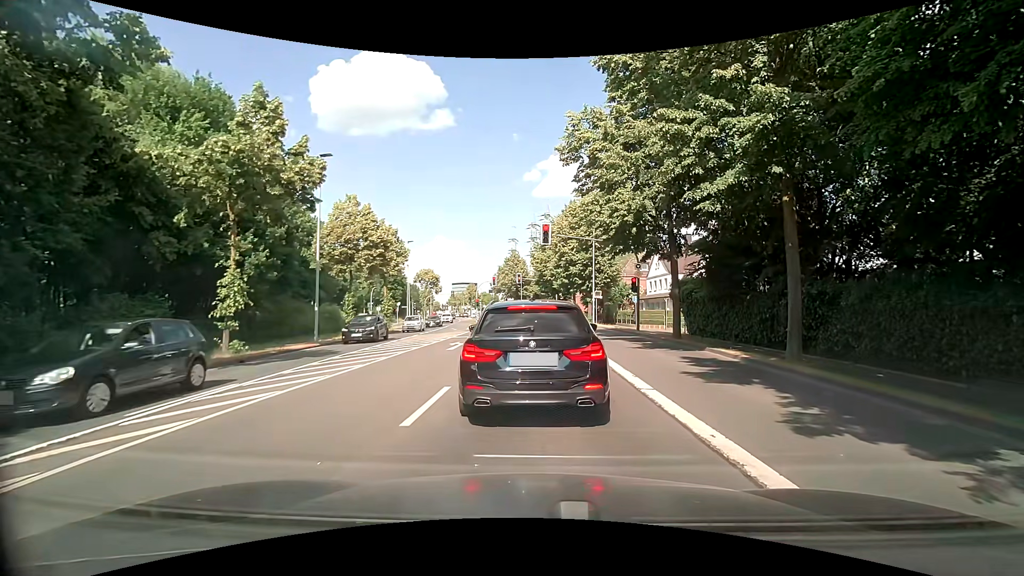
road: secondary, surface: asphalt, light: Day
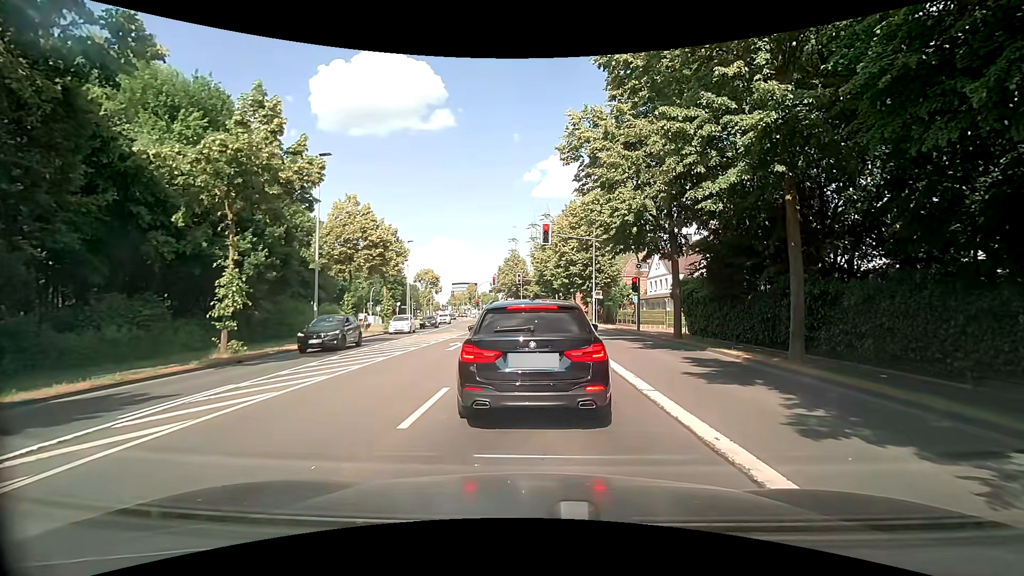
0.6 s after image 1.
(0.0, +0.1) m; 0°
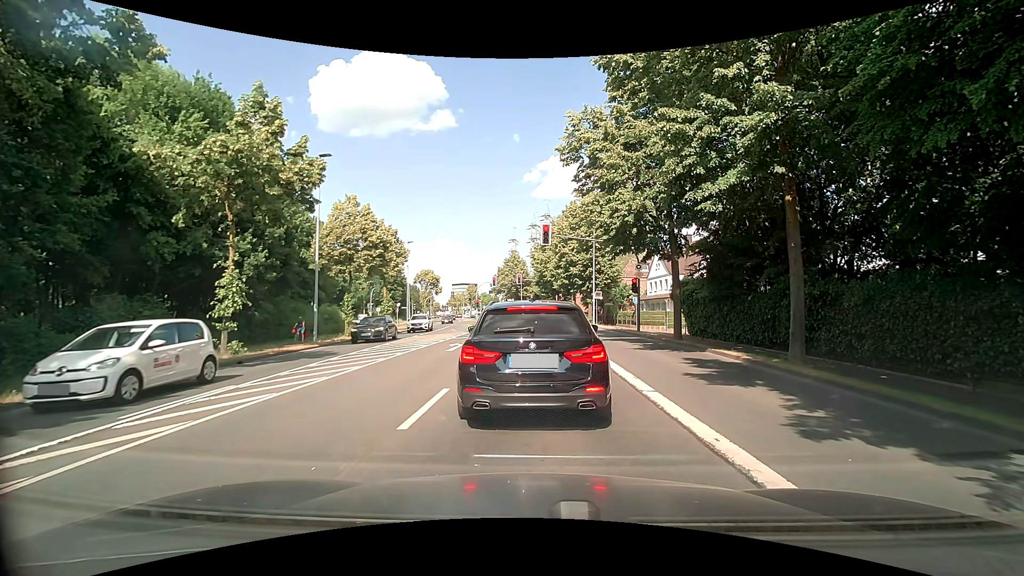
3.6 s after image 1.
(0.0, +0.1) m; 0°
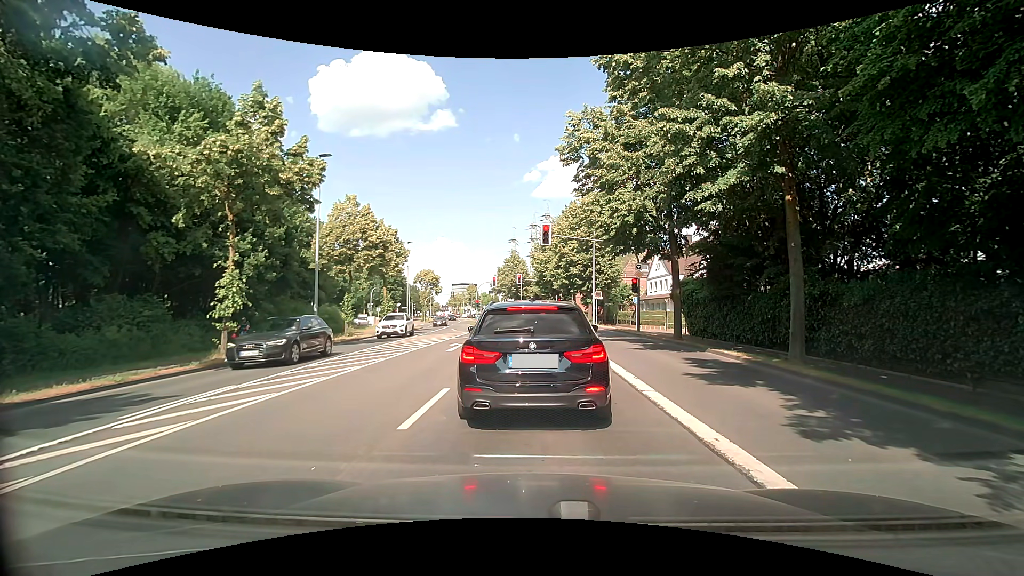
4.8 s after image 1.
(0.0, 0.0) m; 0°
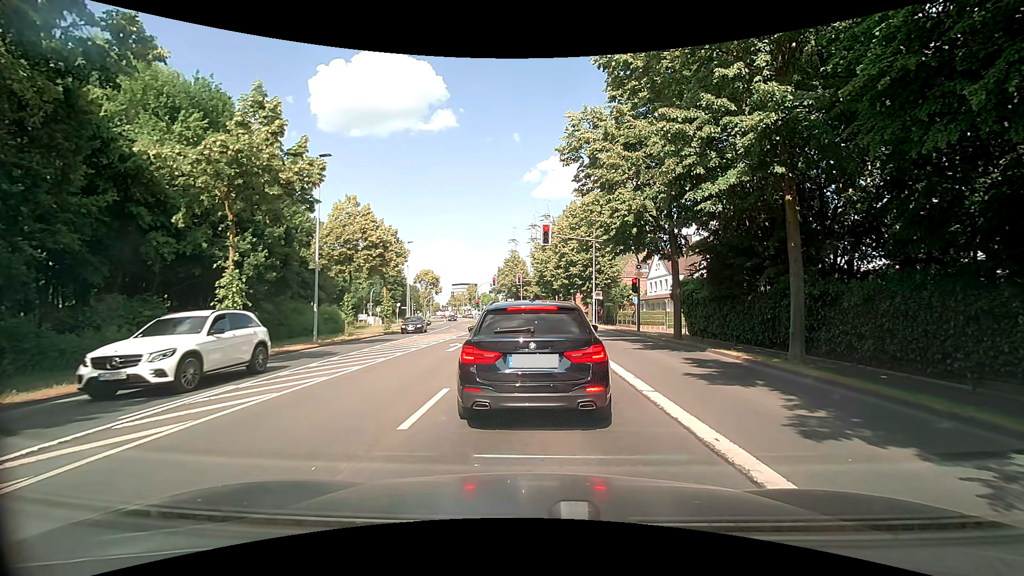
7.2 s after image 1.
(0.0, 0.0) m; 0°
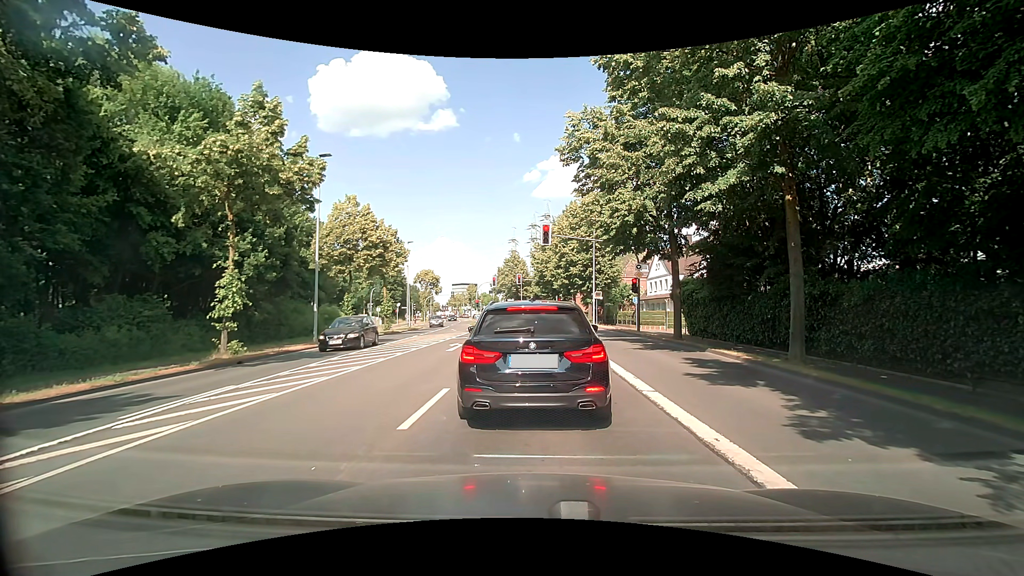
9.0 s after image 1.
(0.0, 0.0) m; 0°
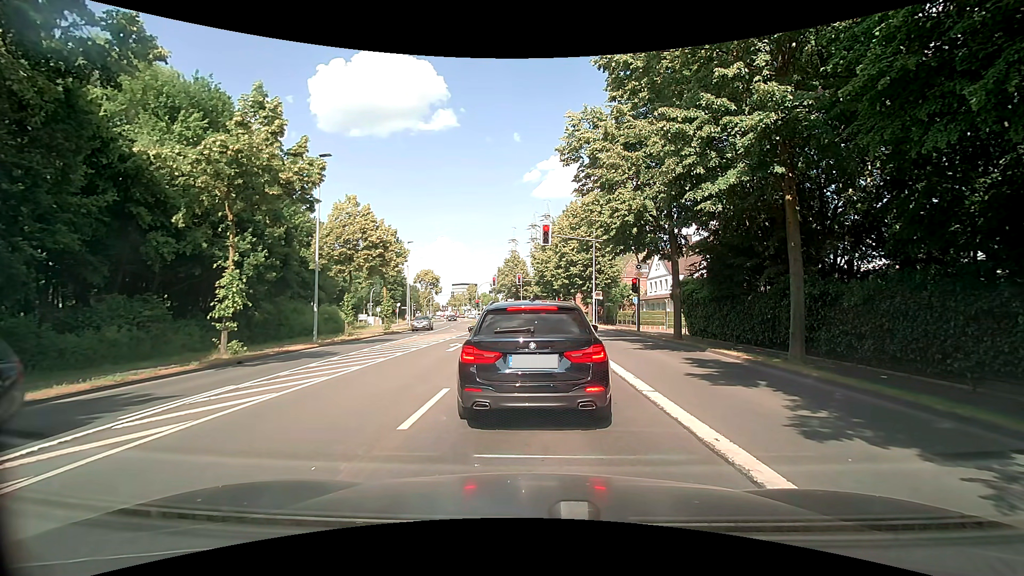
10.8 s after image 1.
(0.0, 0.0) m; 0°
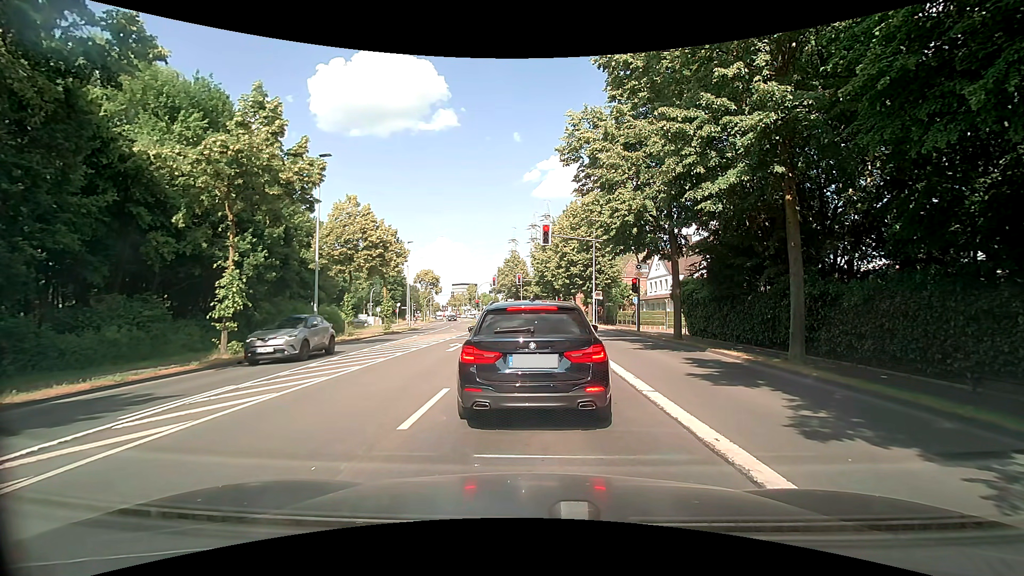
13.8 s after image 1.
(0.0, 0.0) m; 0°
